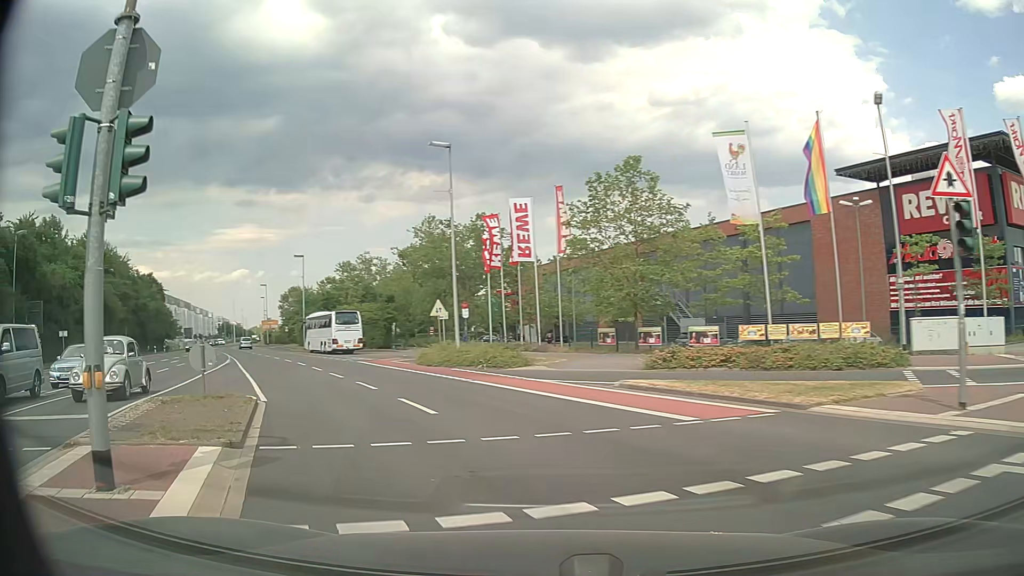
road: secondary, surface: asphalt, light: Day
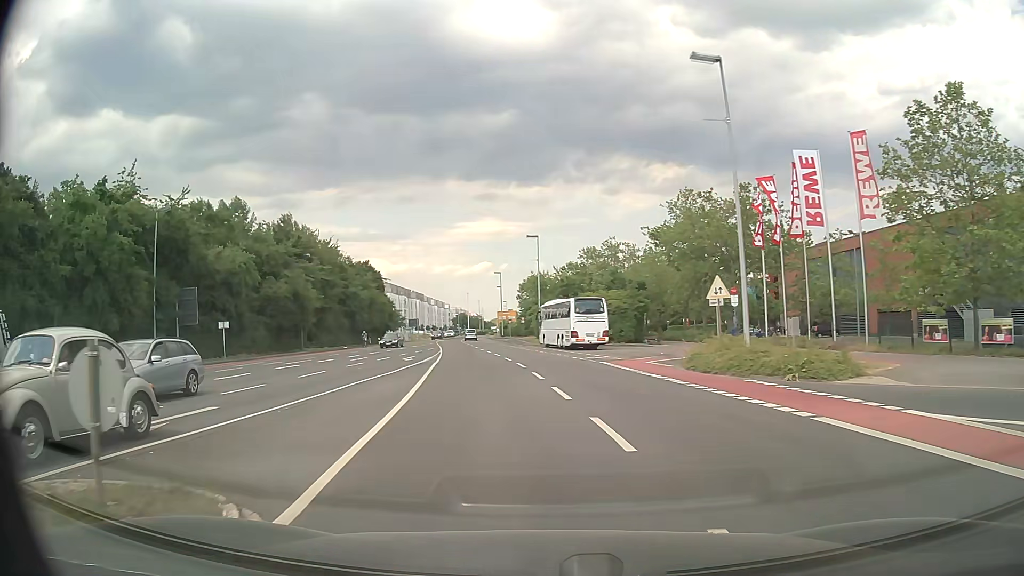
(-2.0, +9.9) m; -21°
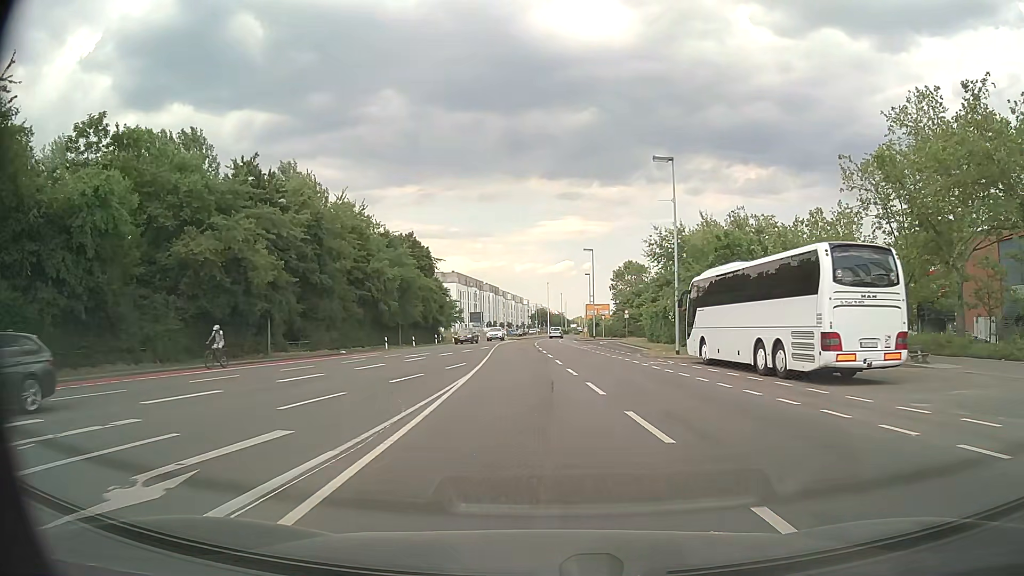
(-3.1, +29.6) m; -7°
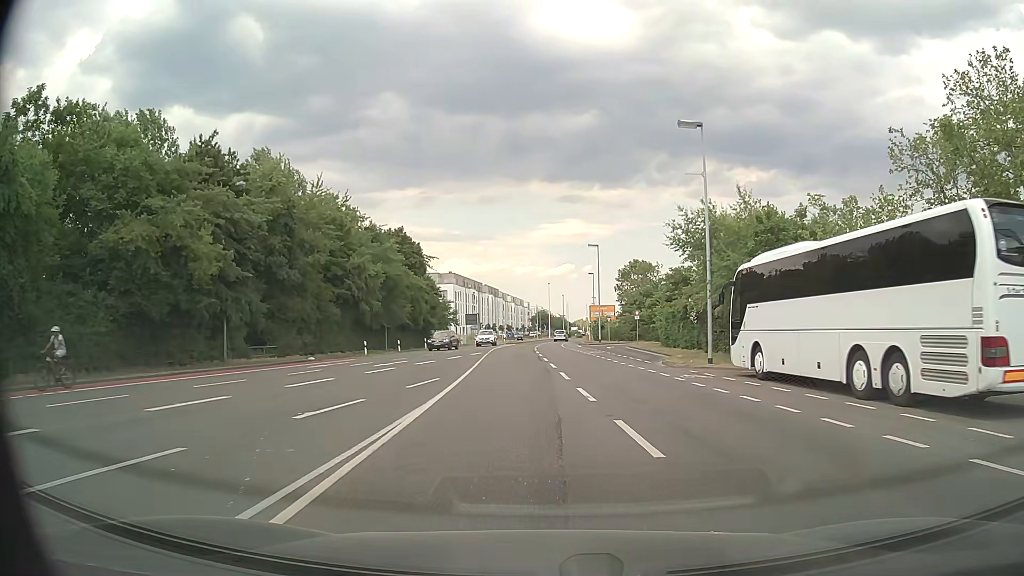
(0.0, +6.7) m; 0°
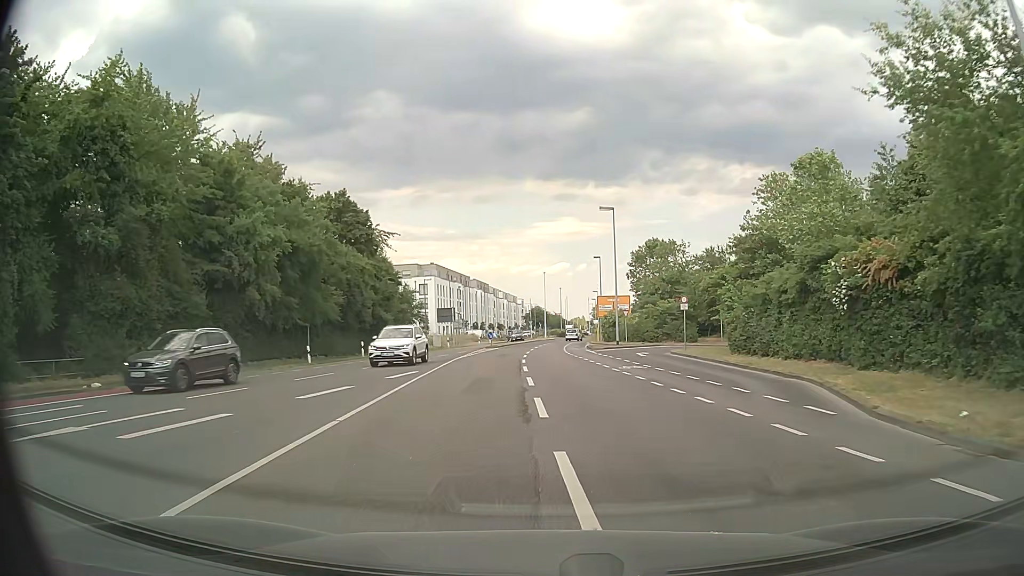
(0.0, +20.9) m; 0°
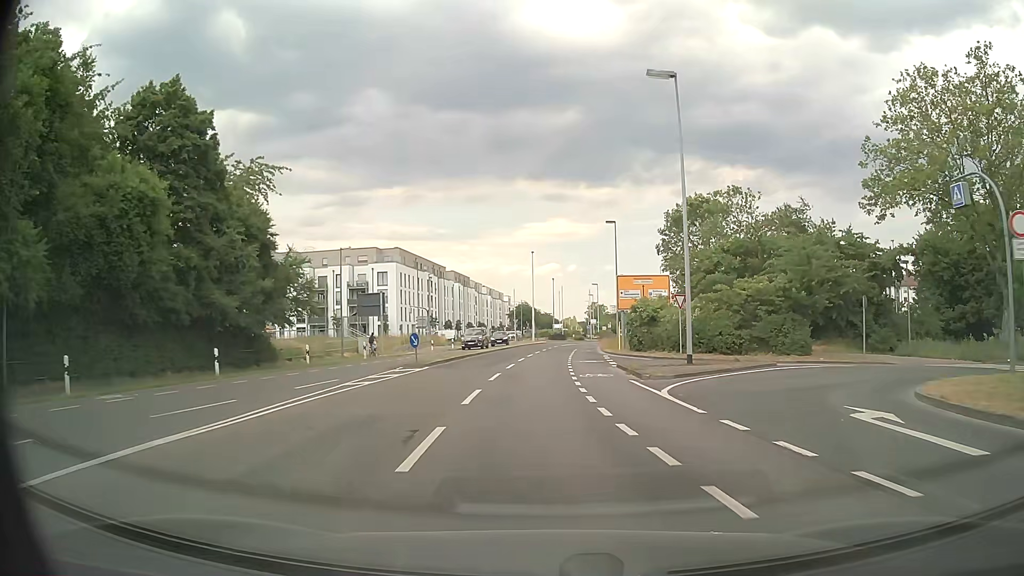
(+0.3, +28.0) m; +1°
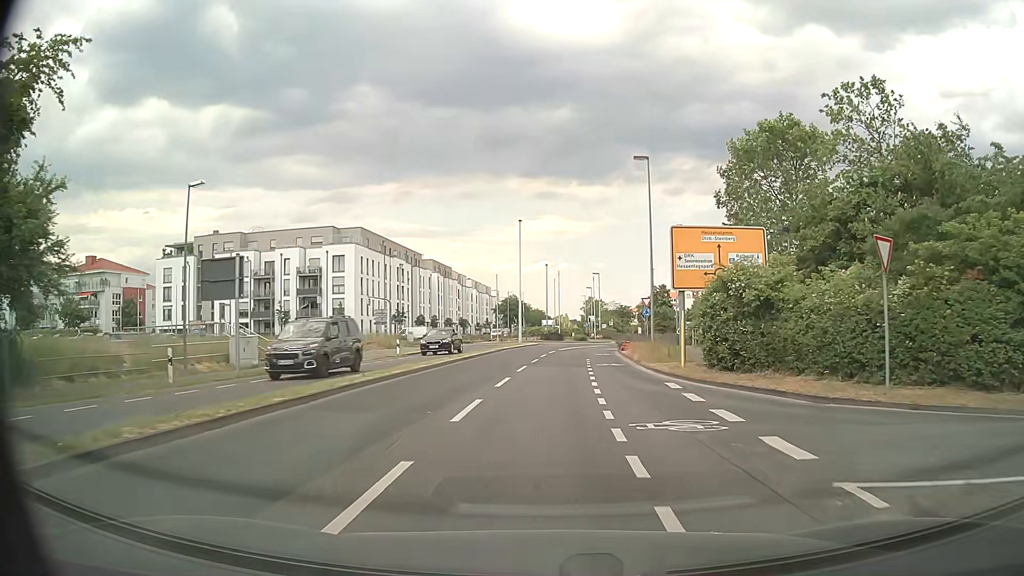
(0.0, +20.7) m; +1°
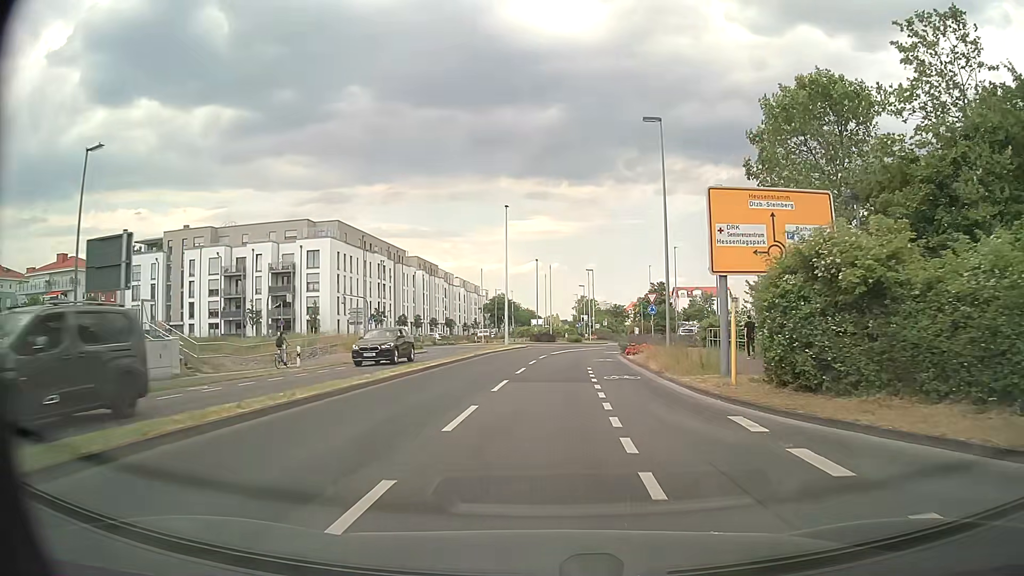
(0.0, +6.8) m; +1°
(0, +10) (0, +20) (+1, +30) (+2, +40) (+5, +49) (+11, +57) (+15, +67) (+14, +76) (+8, +85) (+4, +94) m
